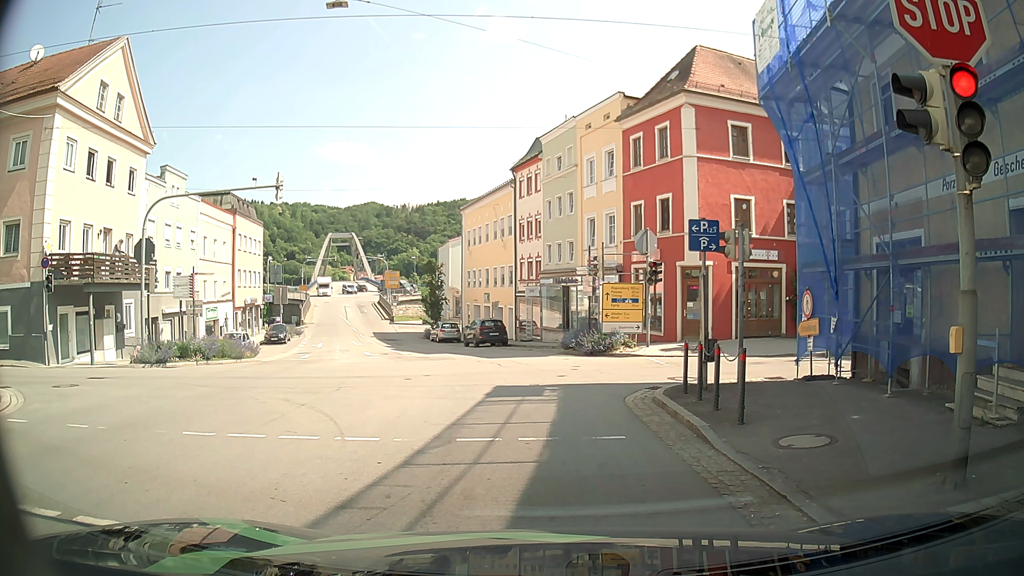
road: tertiary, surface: asphalt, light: Day
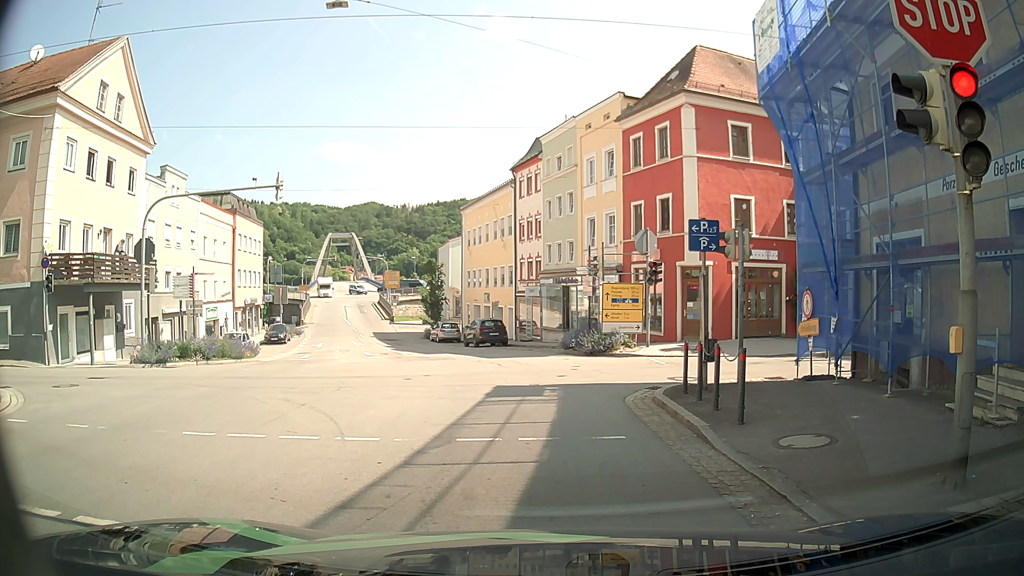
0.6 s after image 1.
(0.0, 0.0) m; 0°
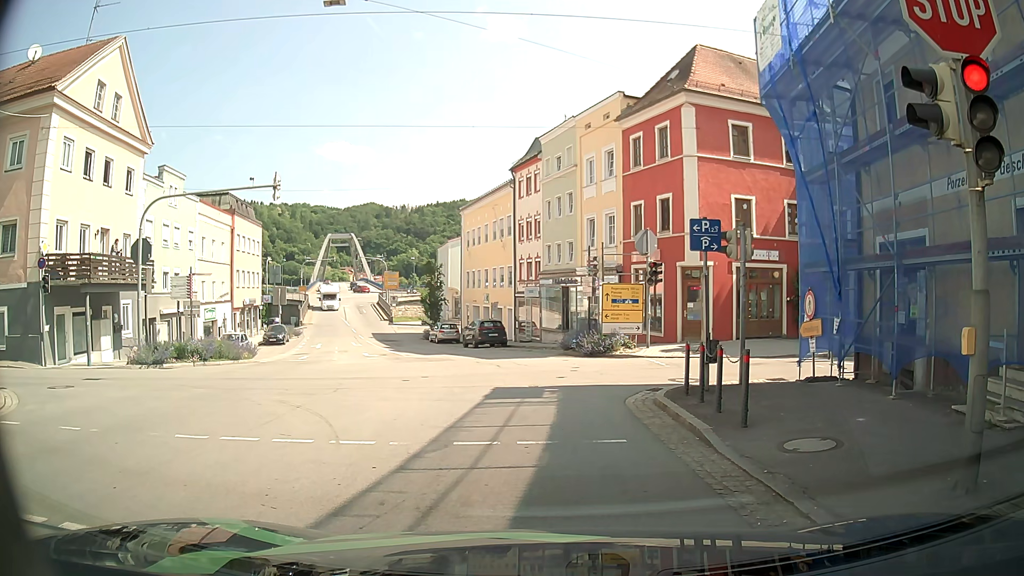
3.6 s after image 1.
(0.0, +0.1) m; 0°
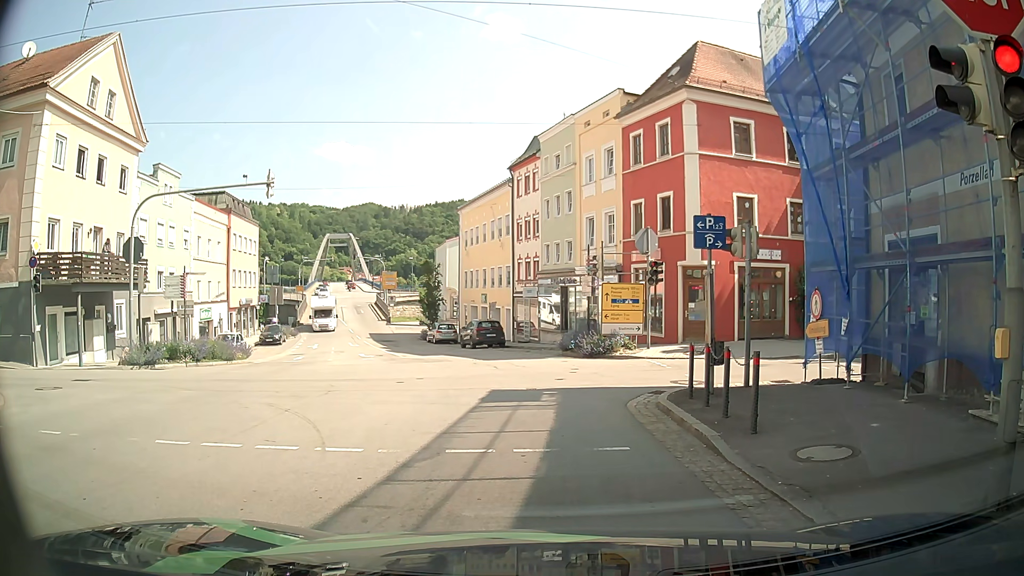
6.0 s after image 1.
(0.0, +0.5) m; 0°
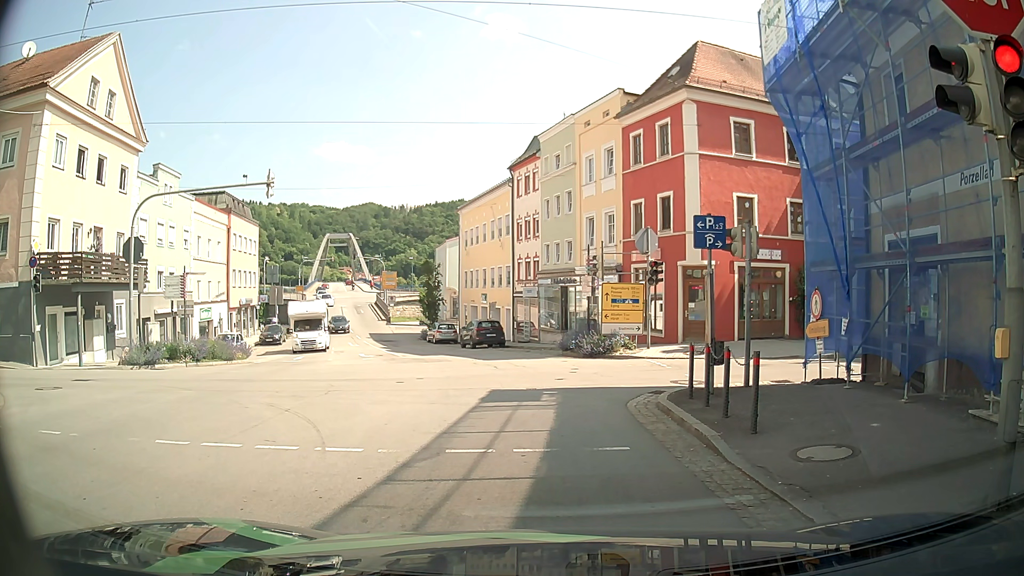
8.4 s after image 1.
(0.0, +0.1) m; 0°
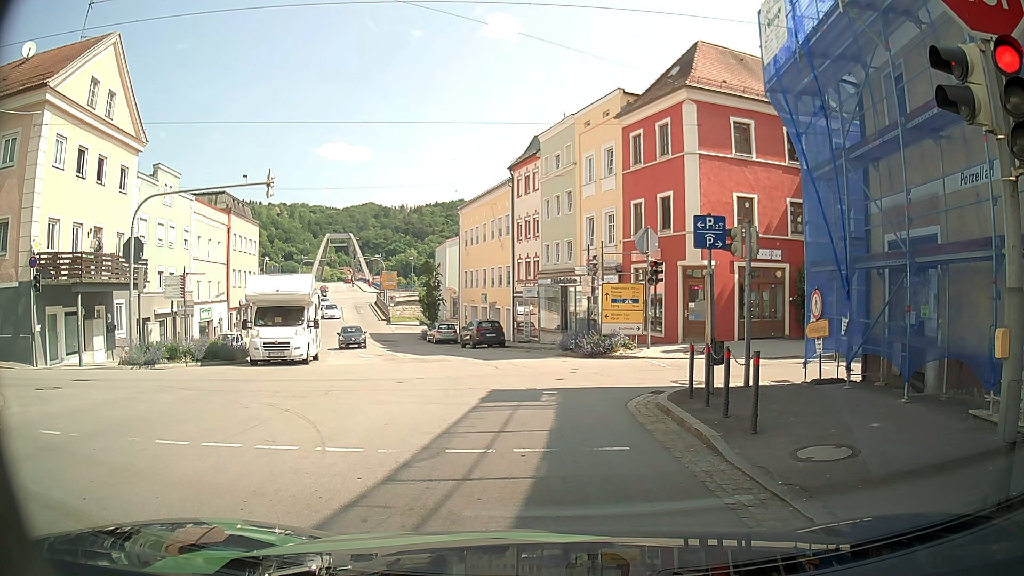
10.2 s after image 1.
(0.0, 0.0) m; 0°
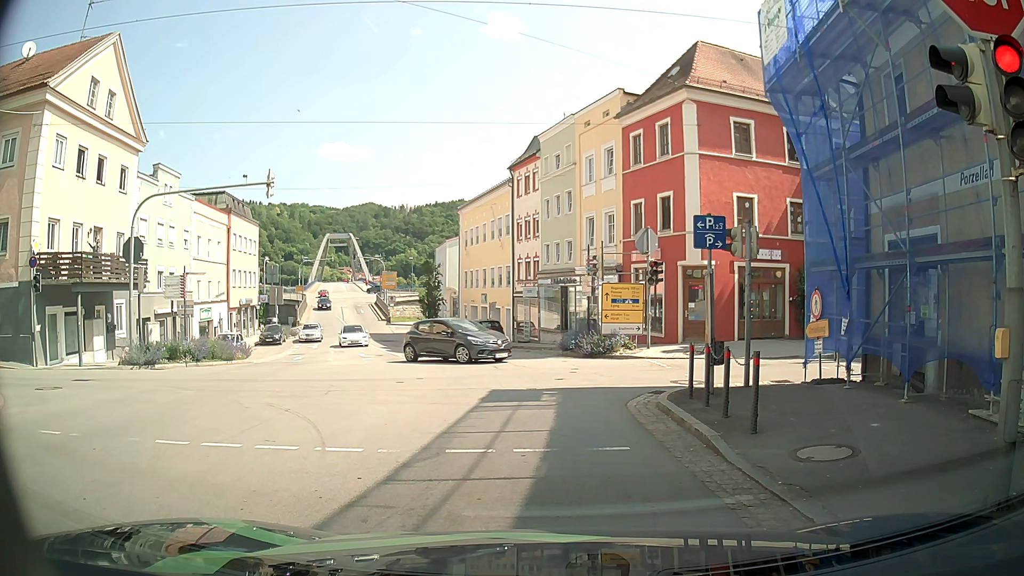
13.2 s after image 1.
(0.0, 0.0) m; 0°
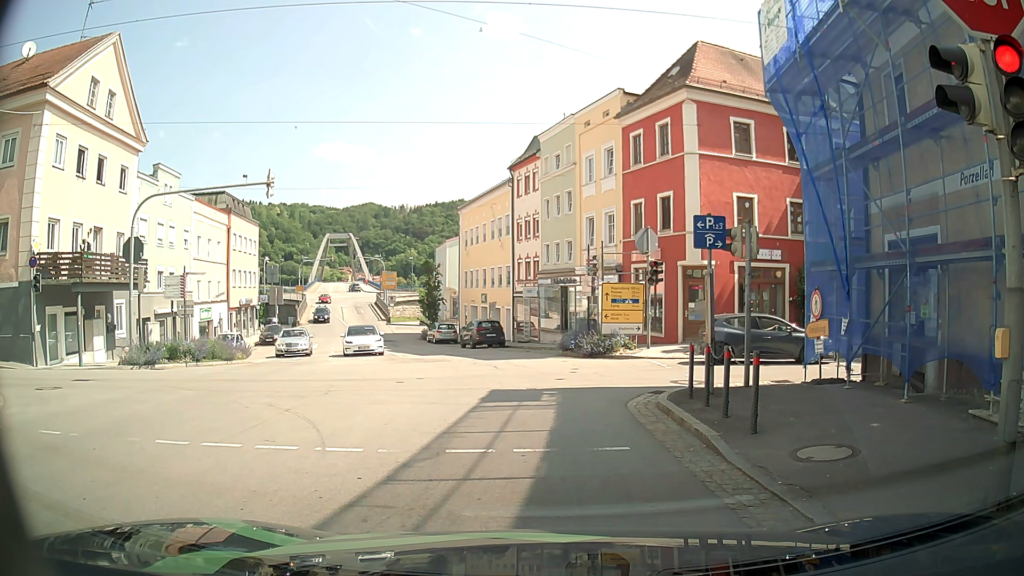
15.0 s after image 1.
(0.0, 0.0) m; 0°
(+1, +10) (0, +20) (-2, +30) (-5, +39) (-8, +49) (-10, +58) (-13, +68) (-16, +78) (-18, +87) (-20, +97) m
